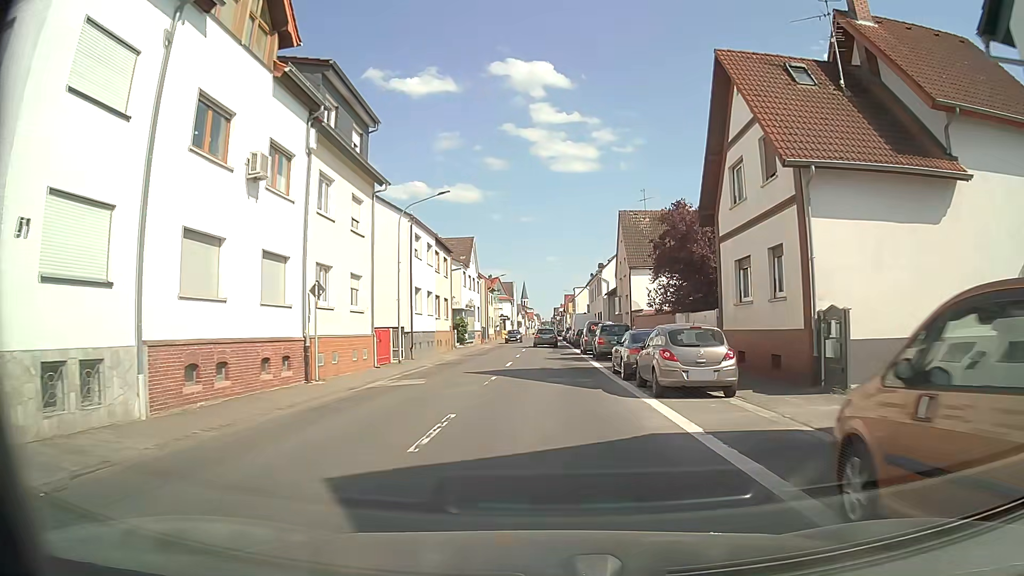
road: primary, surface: asphalt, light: Day
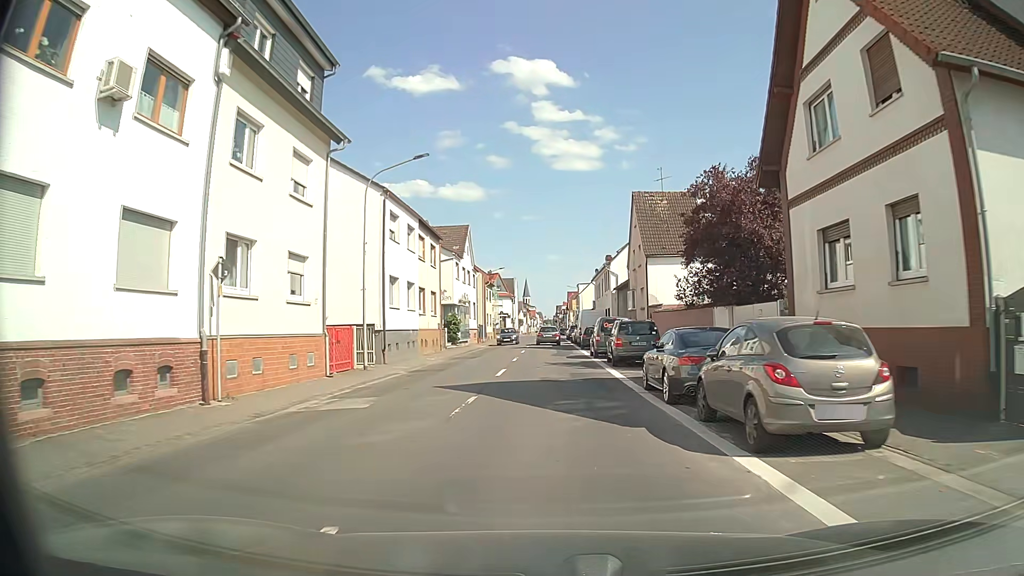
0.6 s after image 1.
(-0.1, +6.4) m; -1°
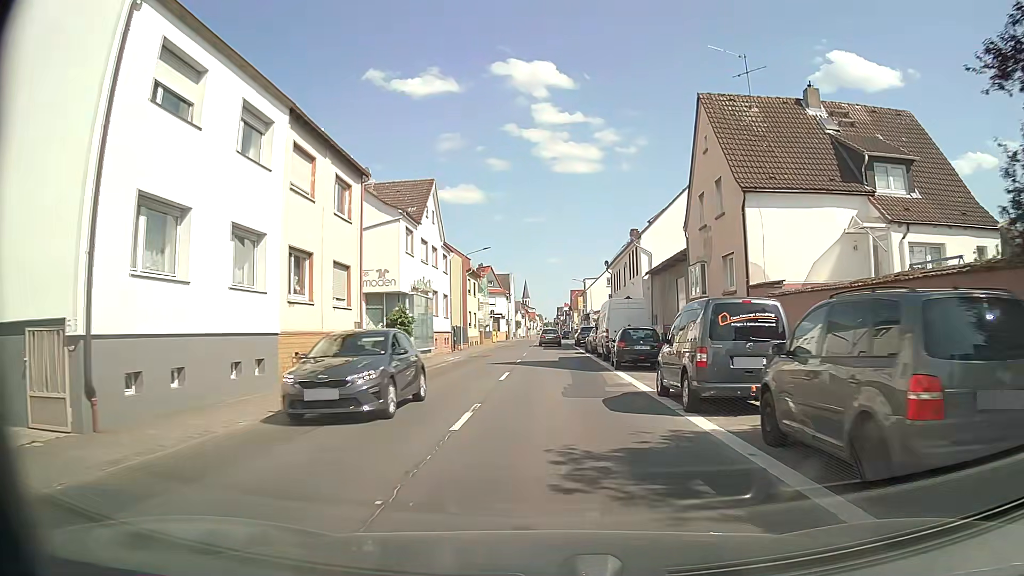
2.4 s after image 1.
(-0.1, +19.1) m; -1°
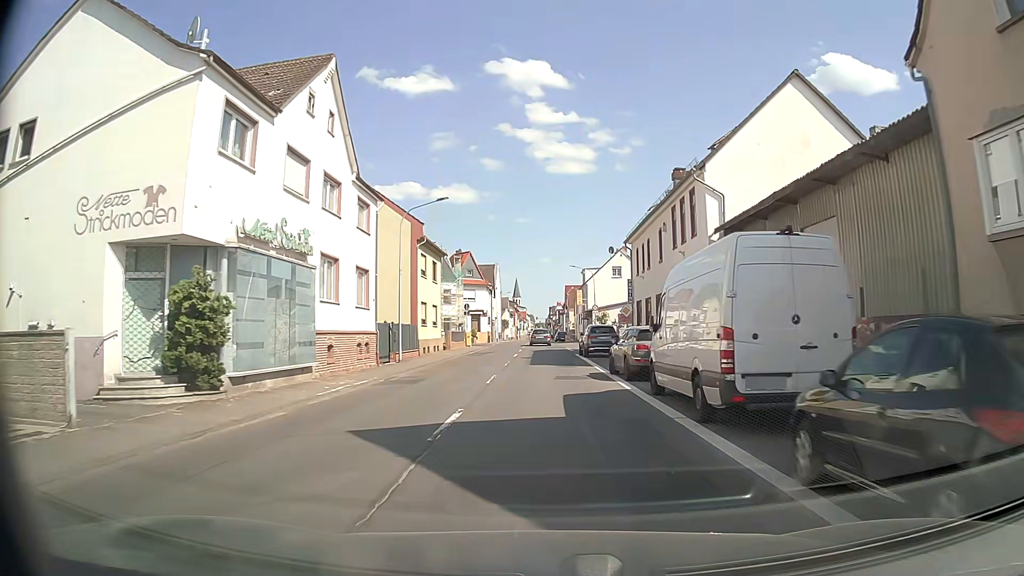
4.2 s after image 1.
(+0.4, +19.1) m; +1°
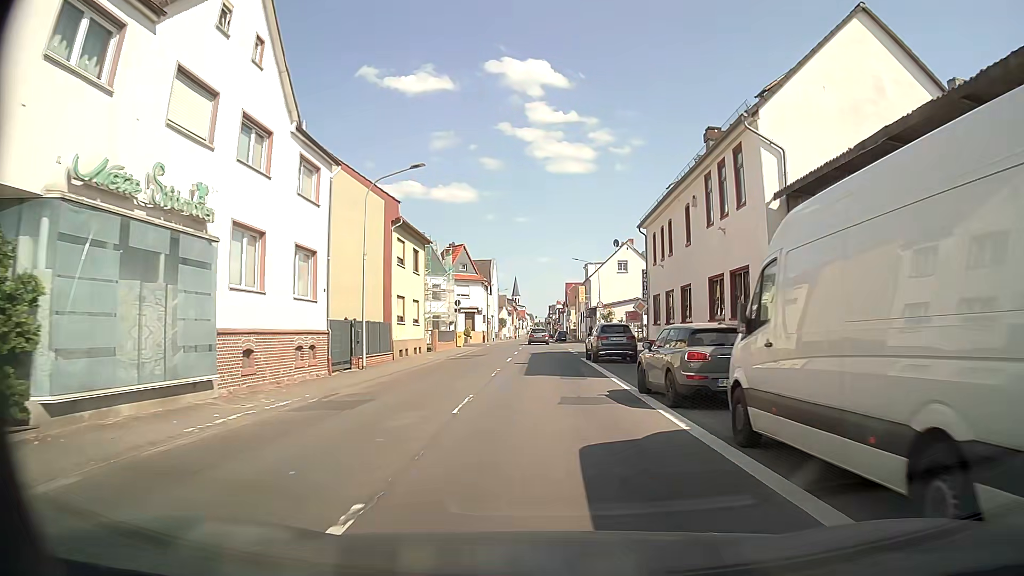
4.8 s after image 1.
(0.0, +6.4) m; 0°
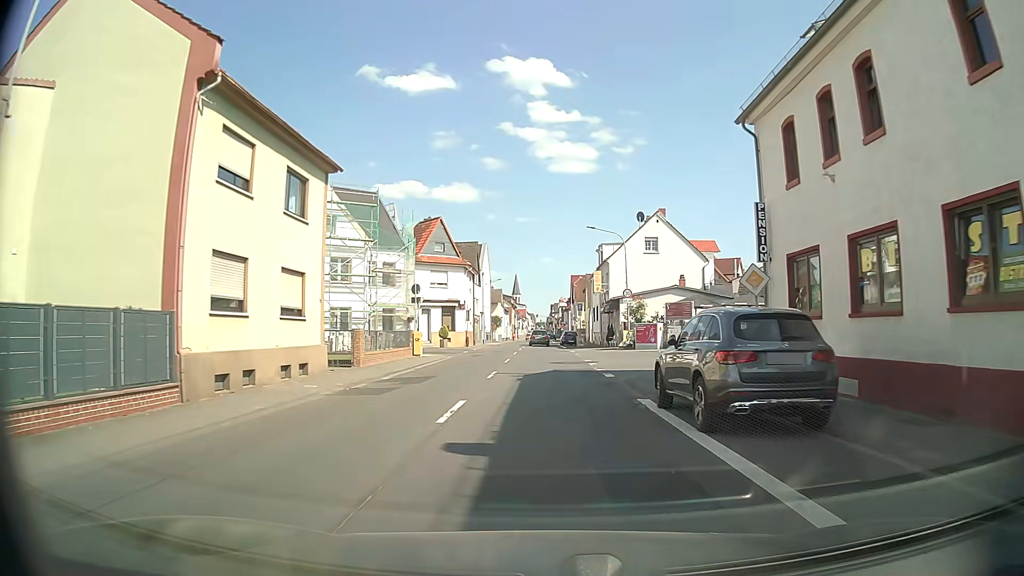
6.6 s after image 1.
(-0.1, +19.3) m; 0°
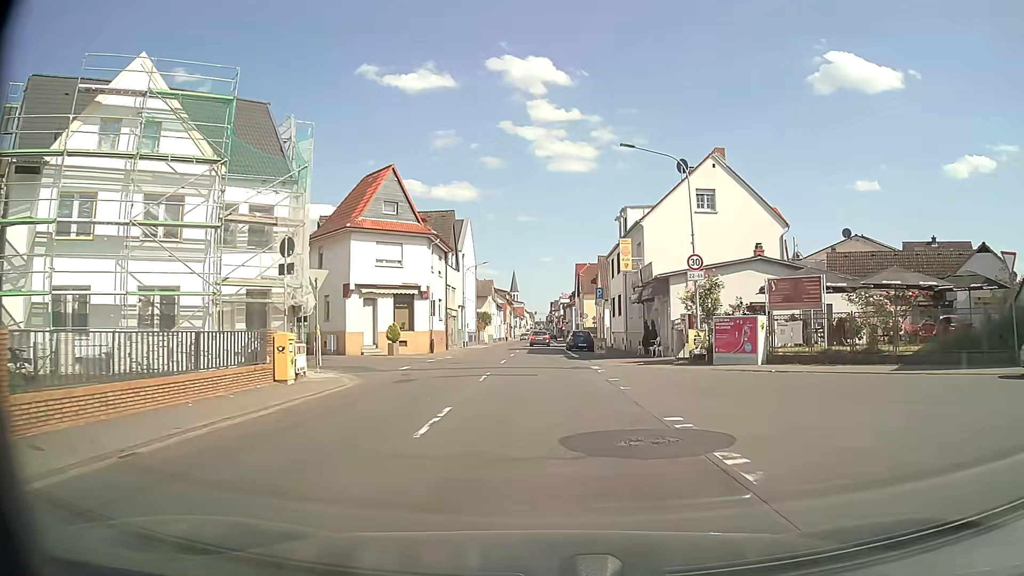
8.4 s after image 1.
(0.0, +19.4) m; 0°
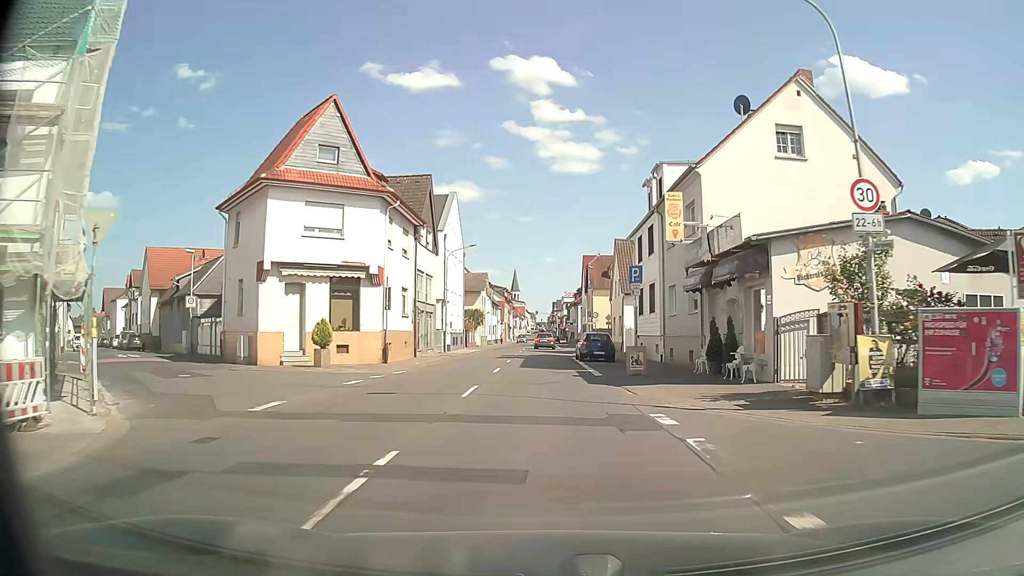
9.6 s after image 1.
(0.0, +13.0) m; 0°
(0, +10) (0, +20) (0, +30) (0, +40) (0, +50) (0, +60) (0, +70) (0, +80) (-1, +90) (-1, +100) m
